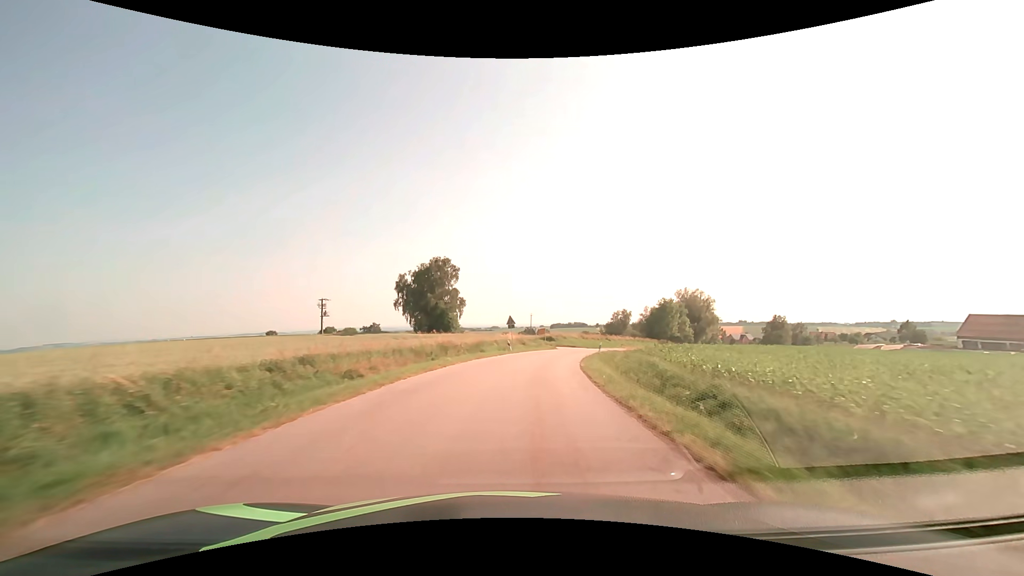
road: tertiary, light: Day
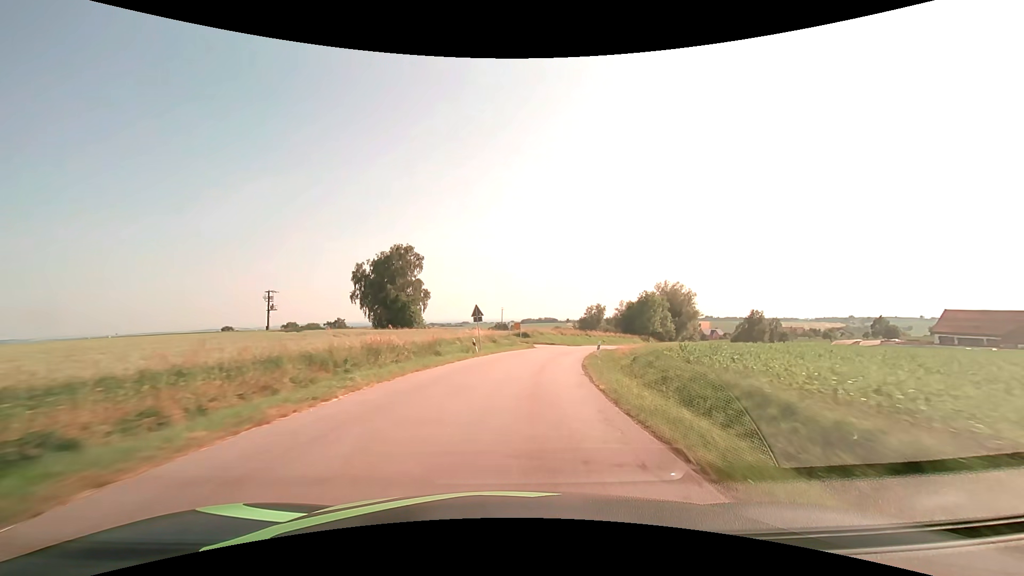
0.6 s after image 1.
(+0.3, +10.7) m; +3°
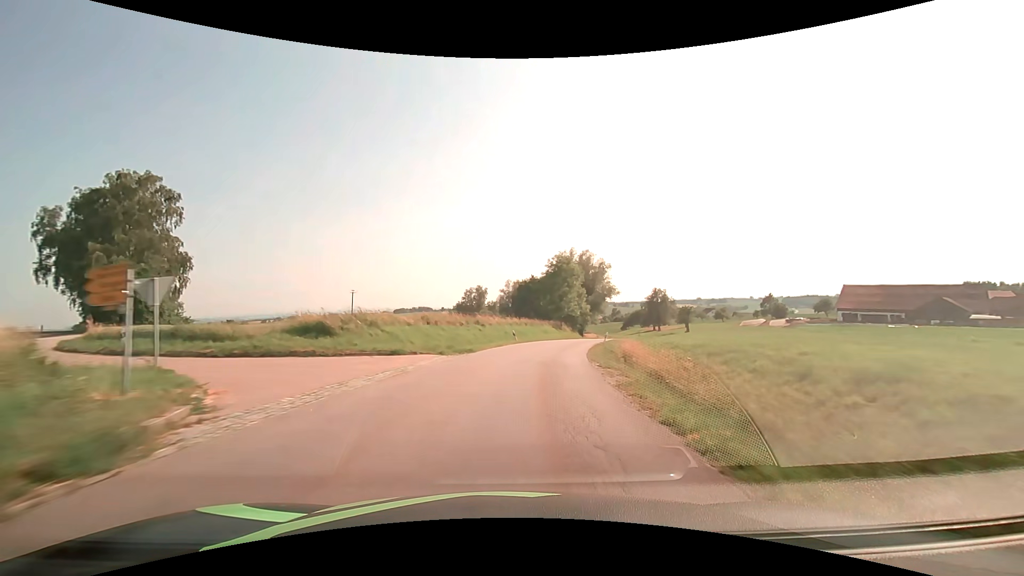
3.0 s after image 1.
(+4.8, +40.4) m; +14°
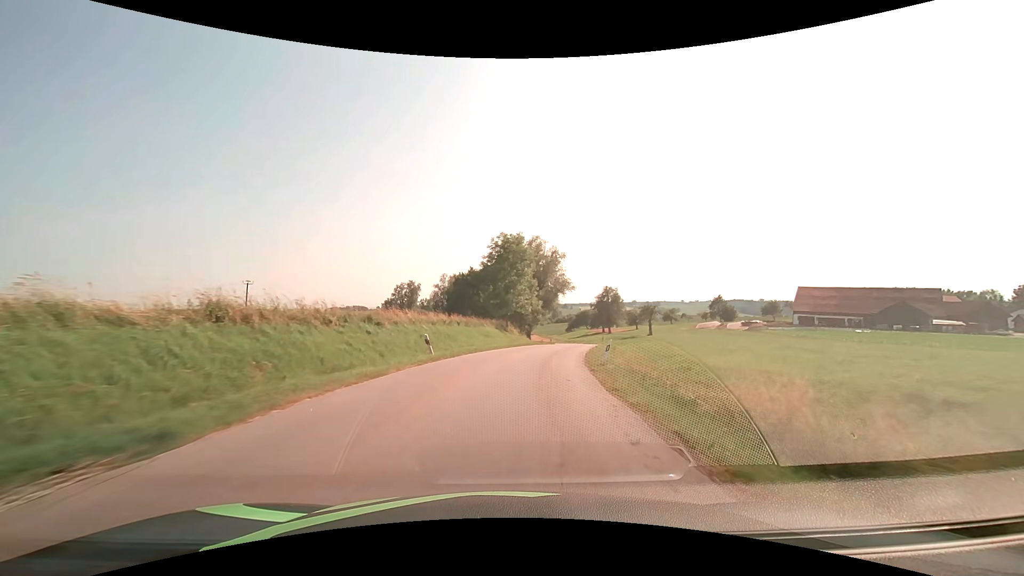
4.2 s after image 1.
(+1.1, +18.9) m; +7°
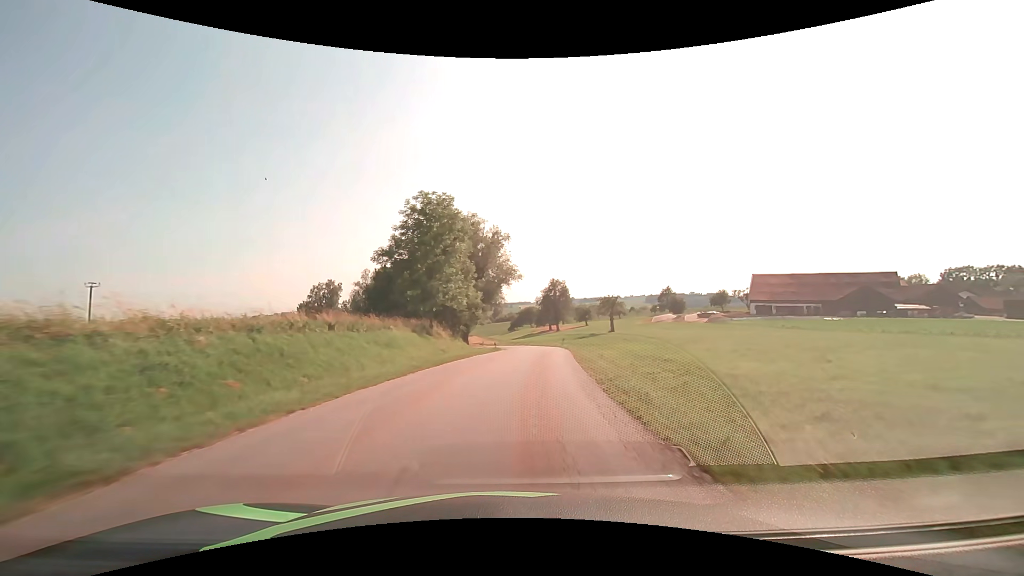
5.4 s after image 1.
(+1.2, +17.9) m; +7°
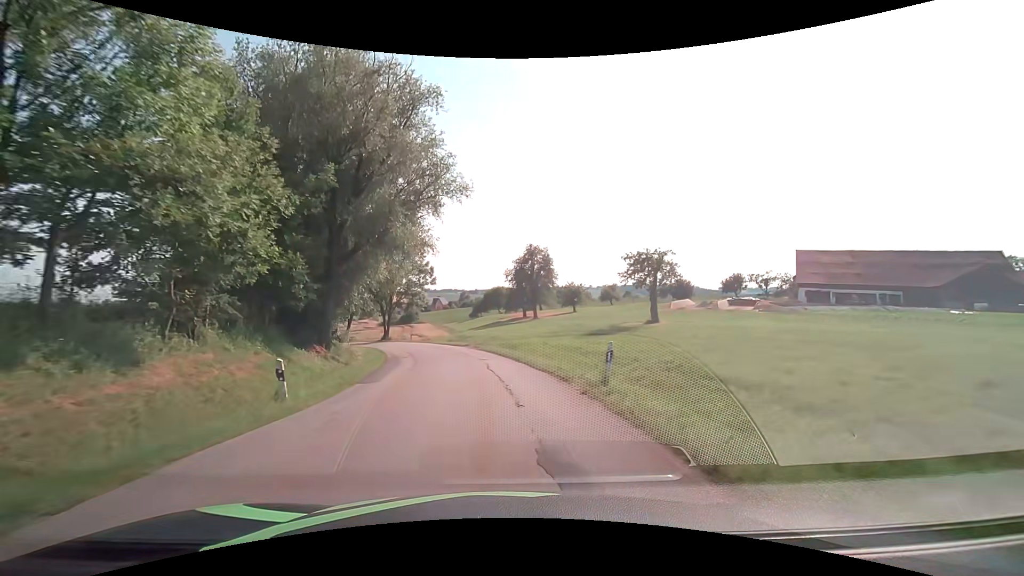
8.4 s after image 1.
(+2.9, +40.4) m; +4°
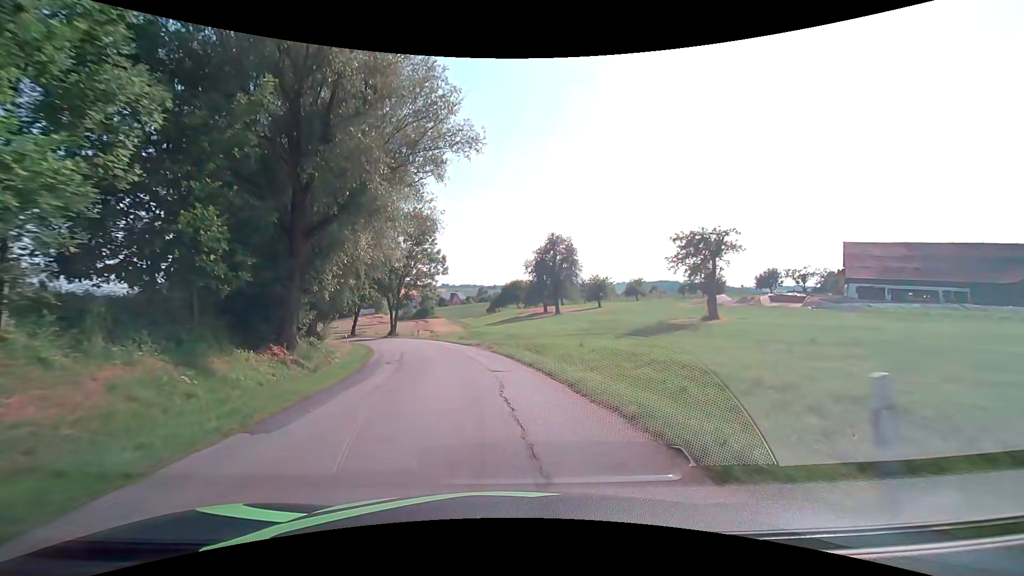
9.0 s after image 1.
(-0.1, +7.3) m; -3°
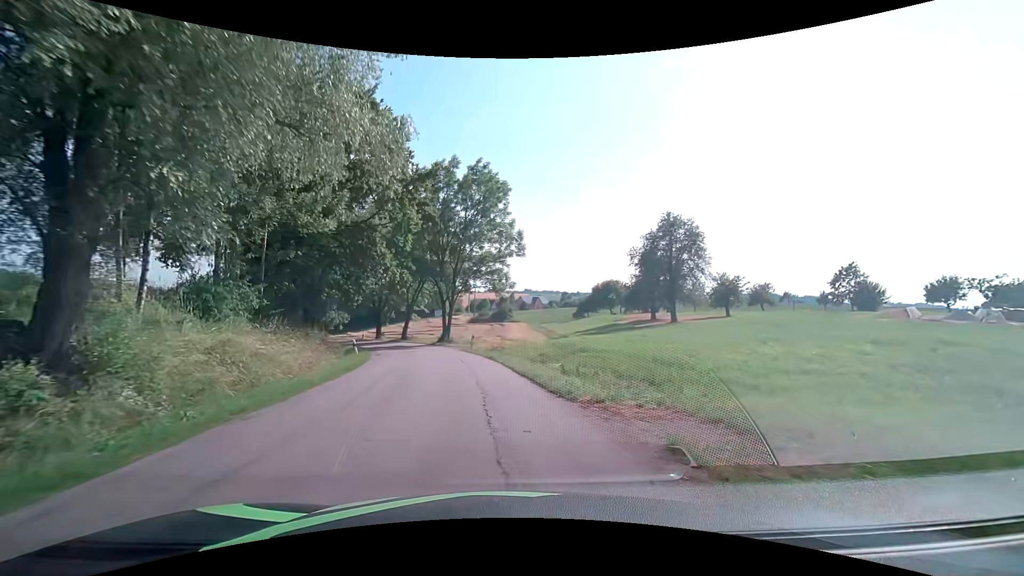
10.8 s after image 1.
(-1.4, +20.6) m; -9°
(0, +10) (-2, +20) (-4, +30) (-7, +39) (-10, +49) (-14, +58) (-18, +67) (-23, +76) (-28, +84) (-34, +93) m
